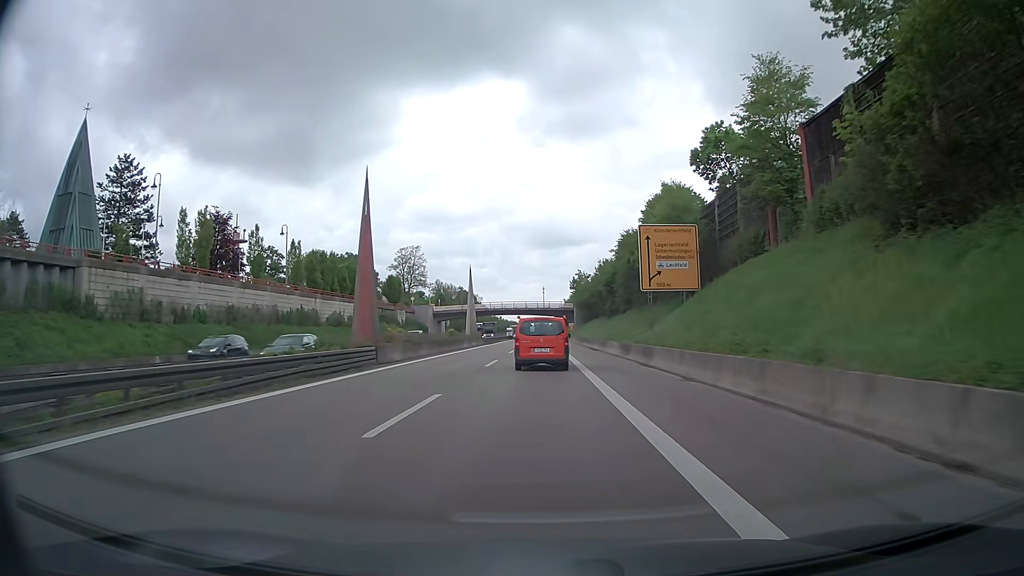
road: trunk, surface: asphalt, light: Day
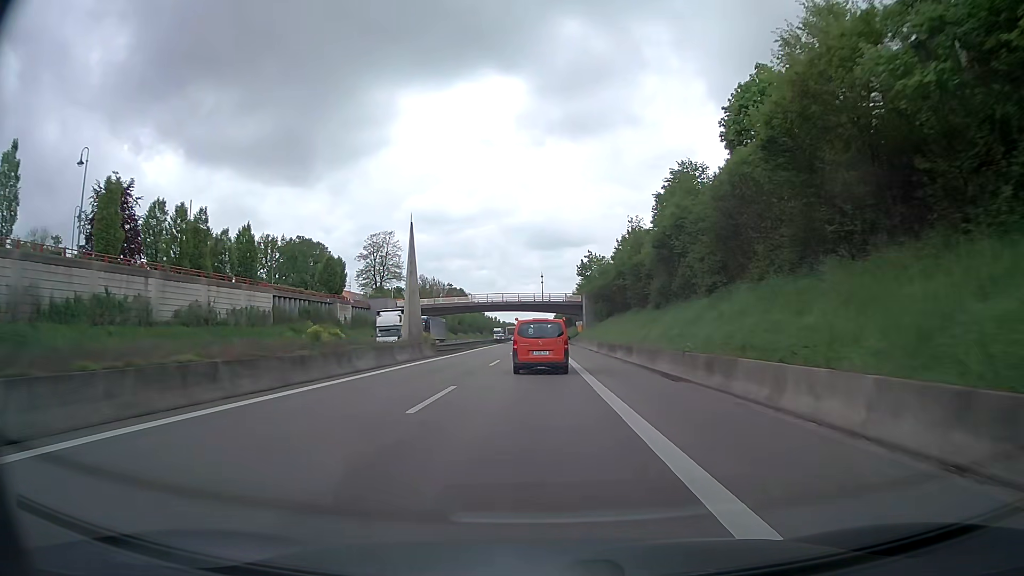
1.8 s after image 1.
(0.0, +33.1) m; 0°
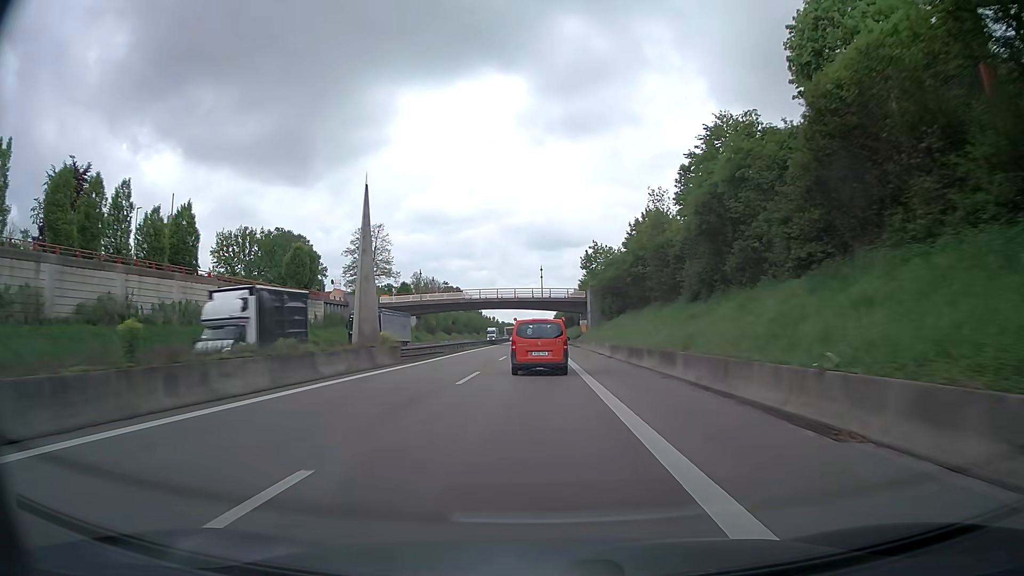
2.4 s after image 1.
(0.0, +11.1) m; -1°
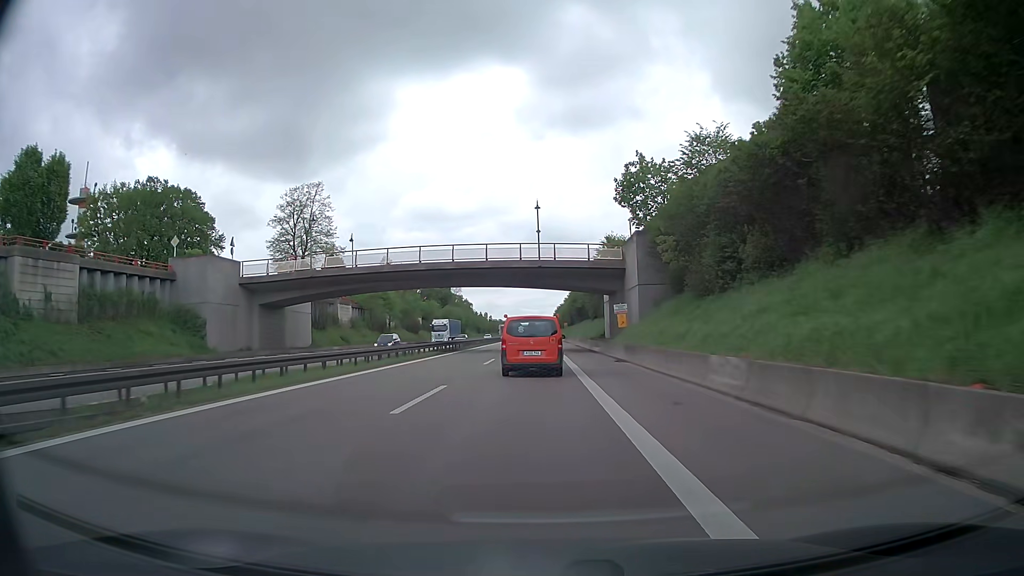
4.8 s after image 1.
(+0.3, +43.5) m; 0°
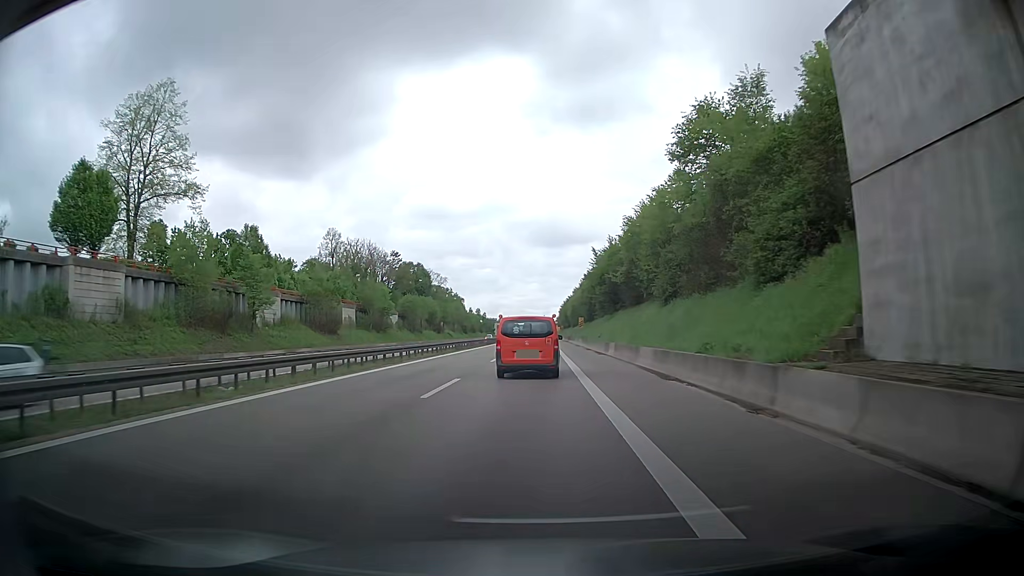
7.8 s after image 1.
(0.0, +51.1) m; 0°
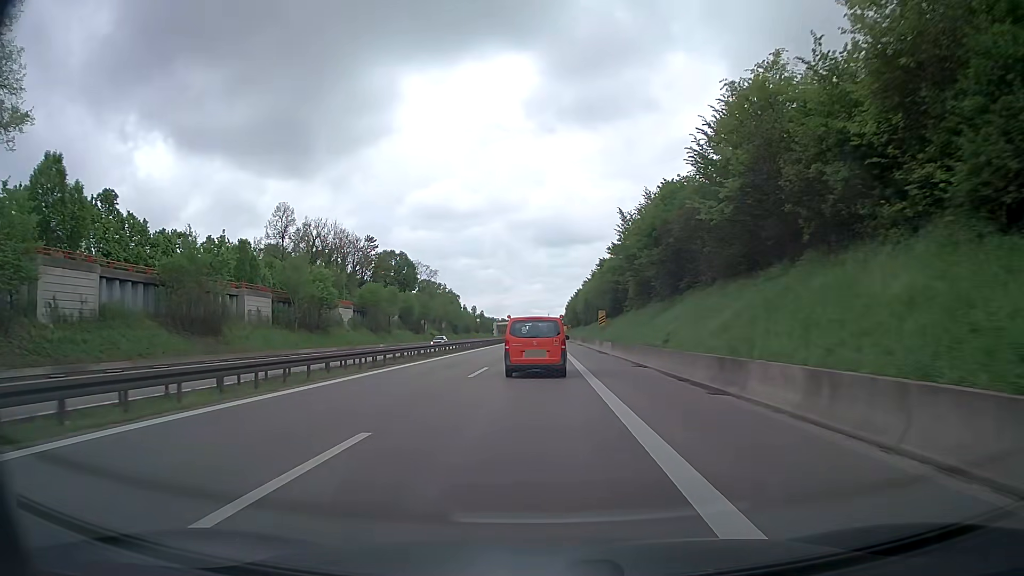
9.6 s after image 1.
(-0.1, +29.2) m; -1°
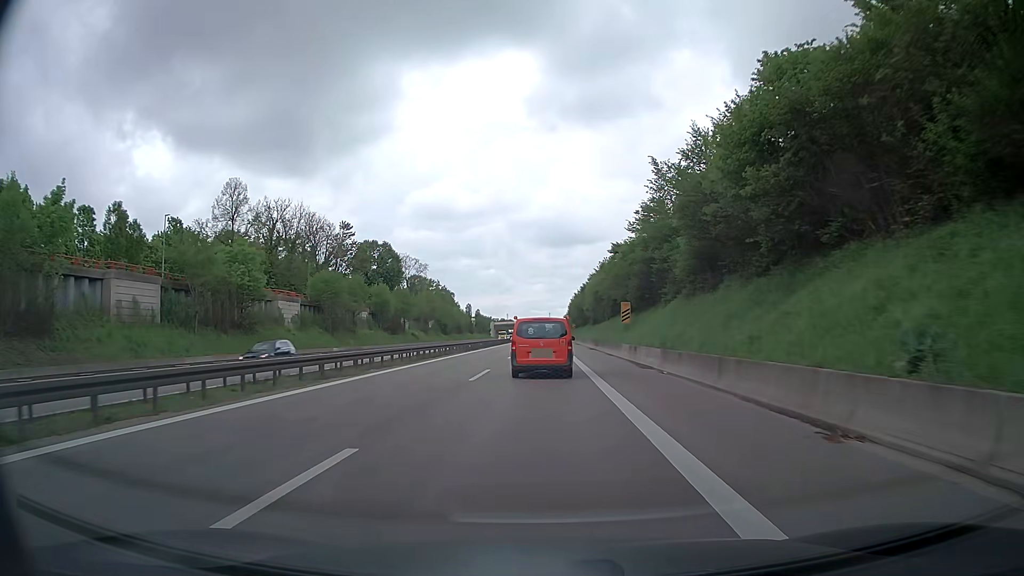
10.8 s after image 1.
(0.0, +19.3) m; 0°
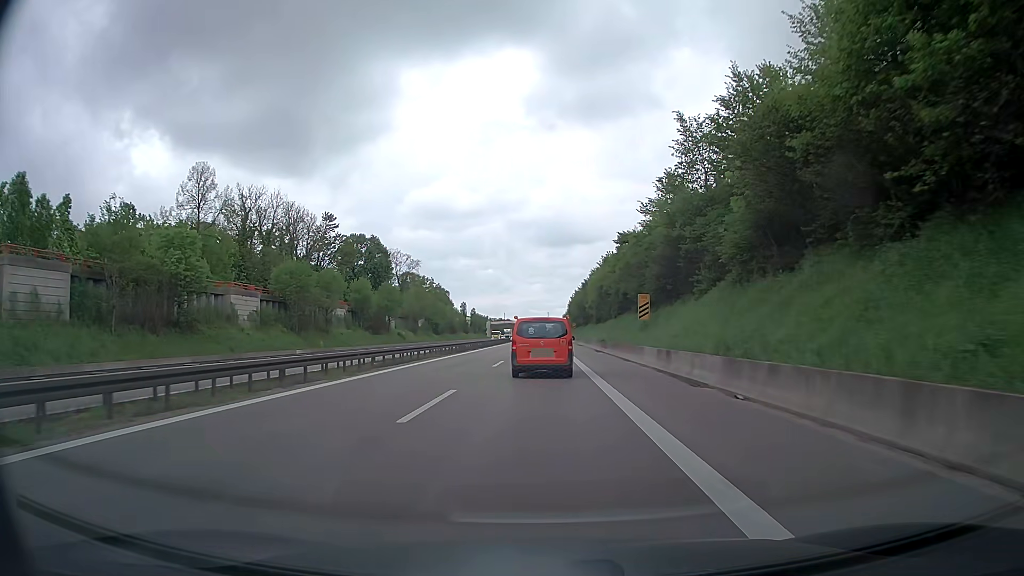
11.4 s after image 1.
(-0.1, +9.6) m; 0°
(0, +10) (0, +20) (0, +30) (0, +40) (+1, +50) (+1, +60) (+1, +70) (+1, +80) (+1, +90) (+1, +100) m
